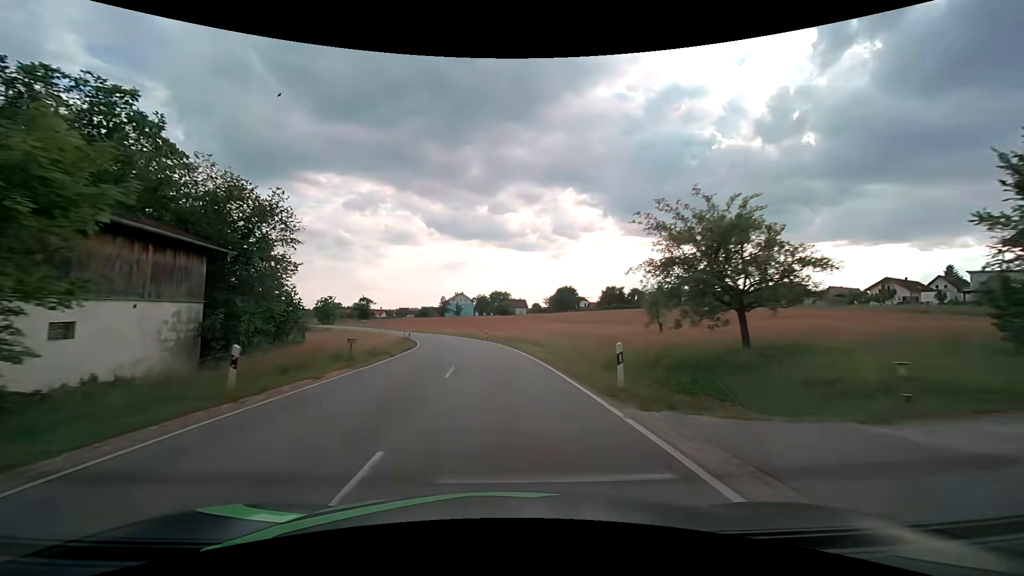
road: tertiary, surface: asphalt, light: Day
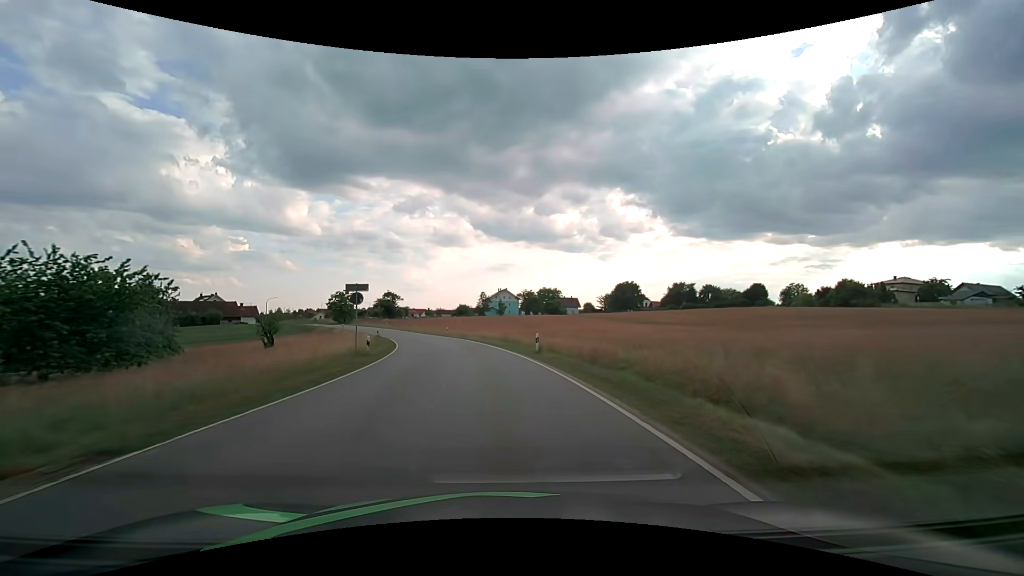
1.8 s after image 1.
(-1.4, +28.4) m; -6°
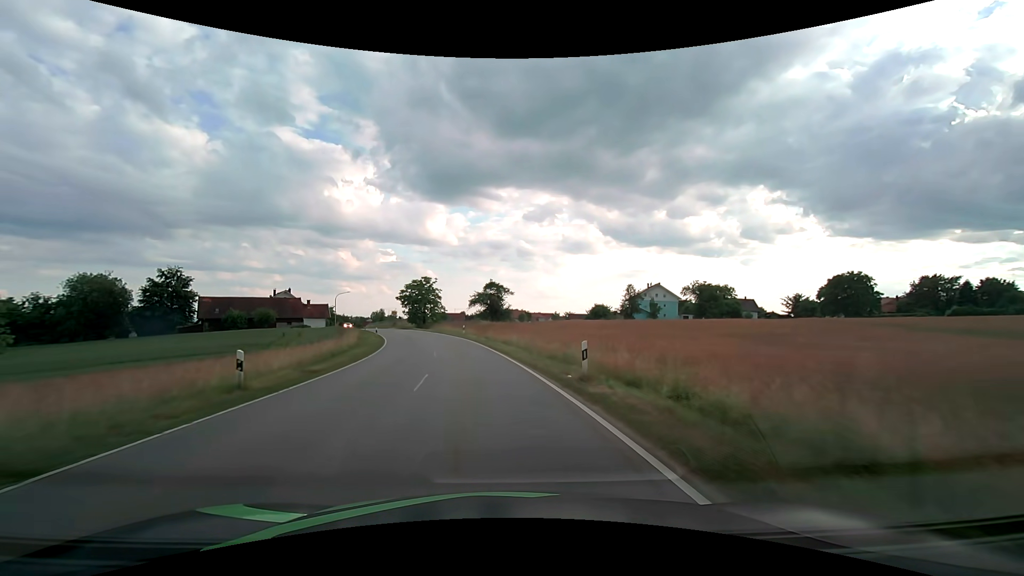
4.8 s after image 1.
(-5.3, +46.8) m; -15°
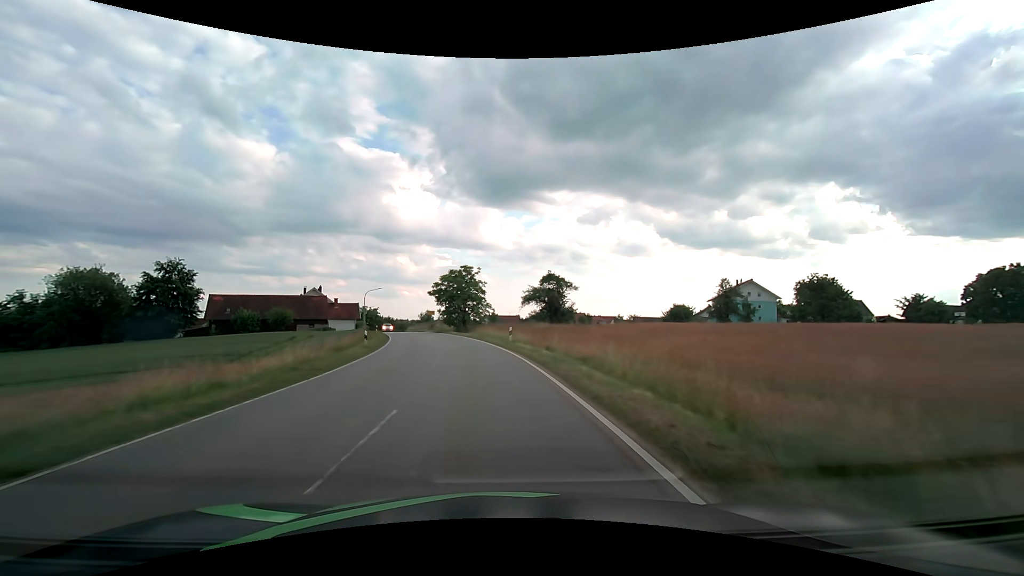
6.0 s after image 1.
(-1.1, +18.8) m; -6°
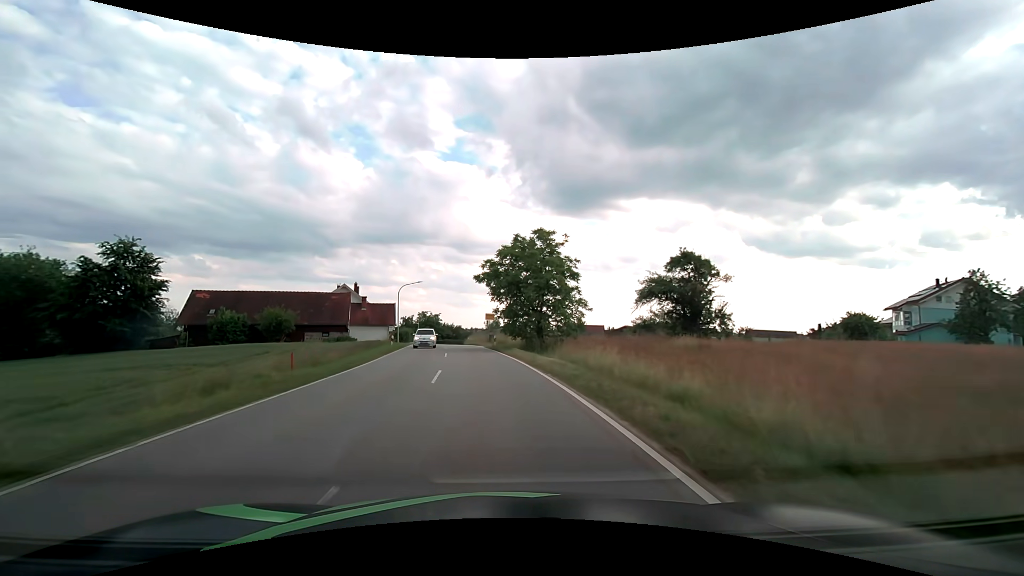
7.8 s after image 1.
(-2.2, +28.0) m; -9°
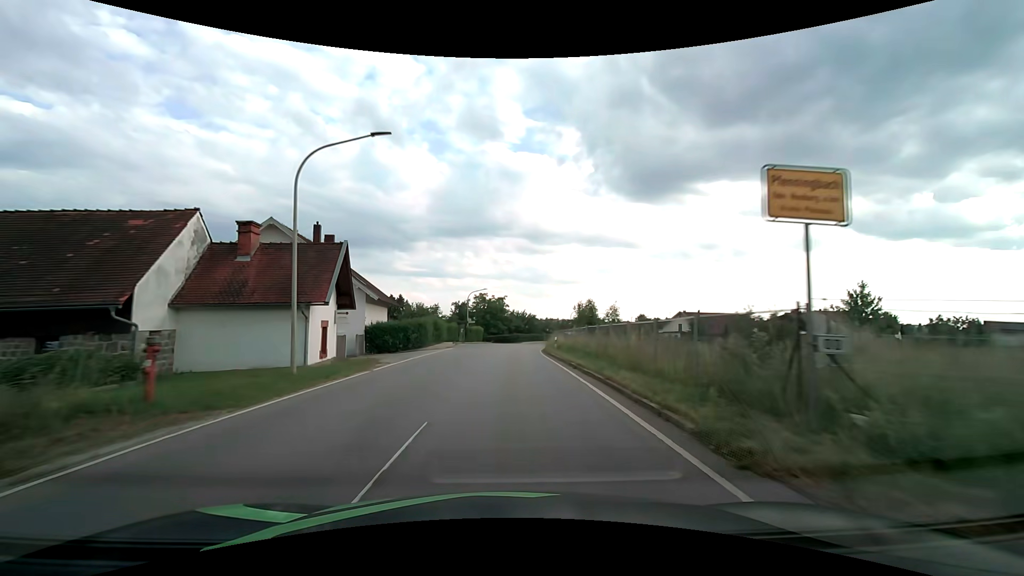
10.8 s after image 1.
(-4.1, +45.3) m; -9°
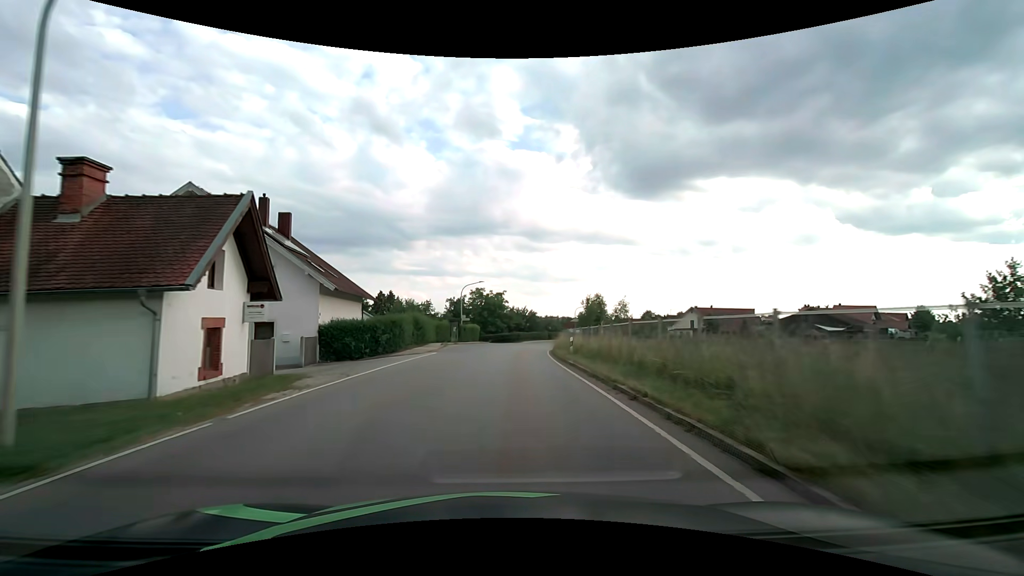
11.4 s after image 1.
(0.0, +8.4) m; 0°
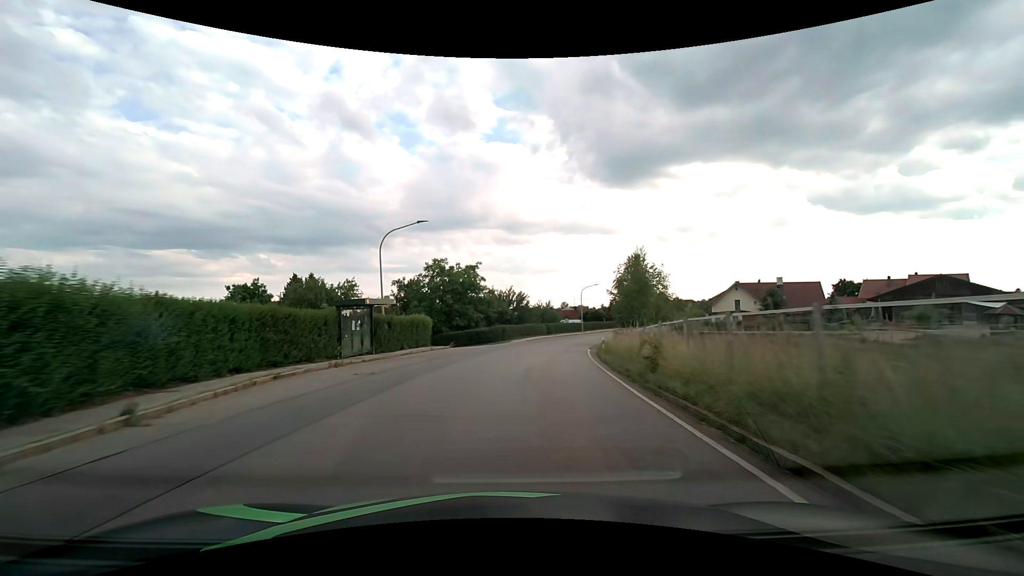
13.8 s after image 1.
(+0.3, +32.0) m; +2°
(0, +10) (+1, +20) (+2, +30) (+4, +40) (+6, +49) (+10, +59) (+14, +68) (+18, +77) (+23, +86) (+28, +94) m
